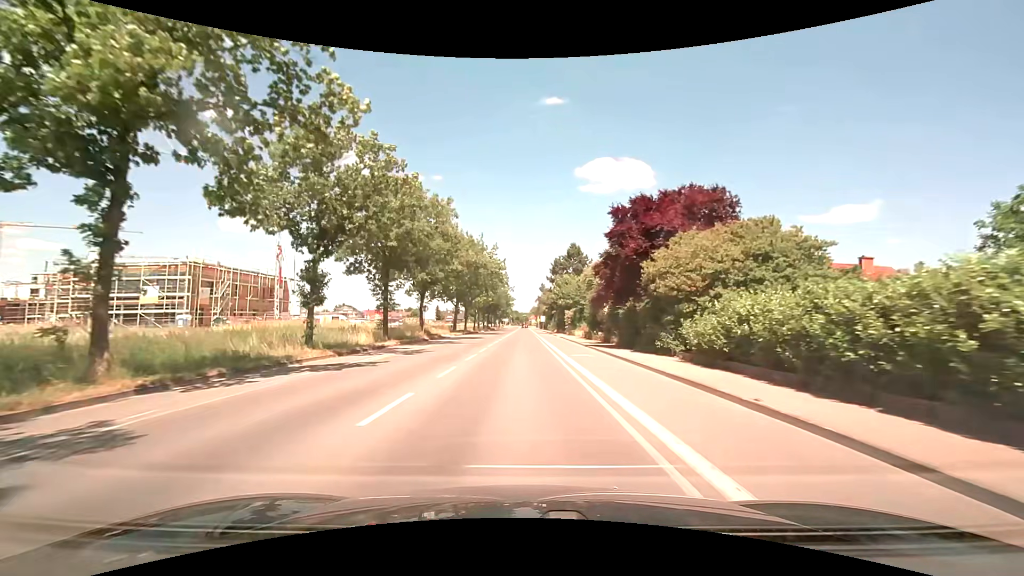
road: secondary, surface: asphalt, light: Day
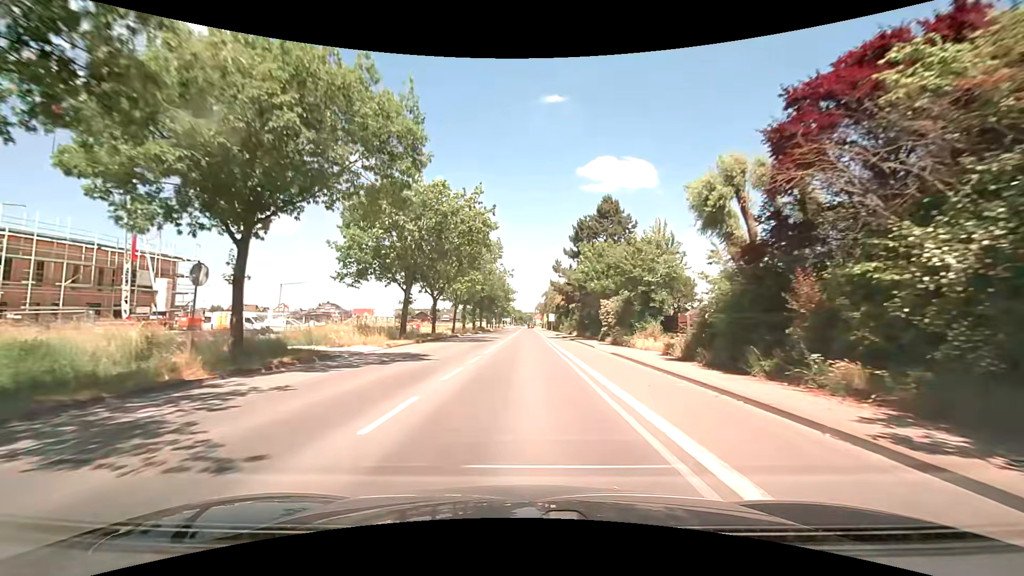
(-0.1, +30.6) m; 0°
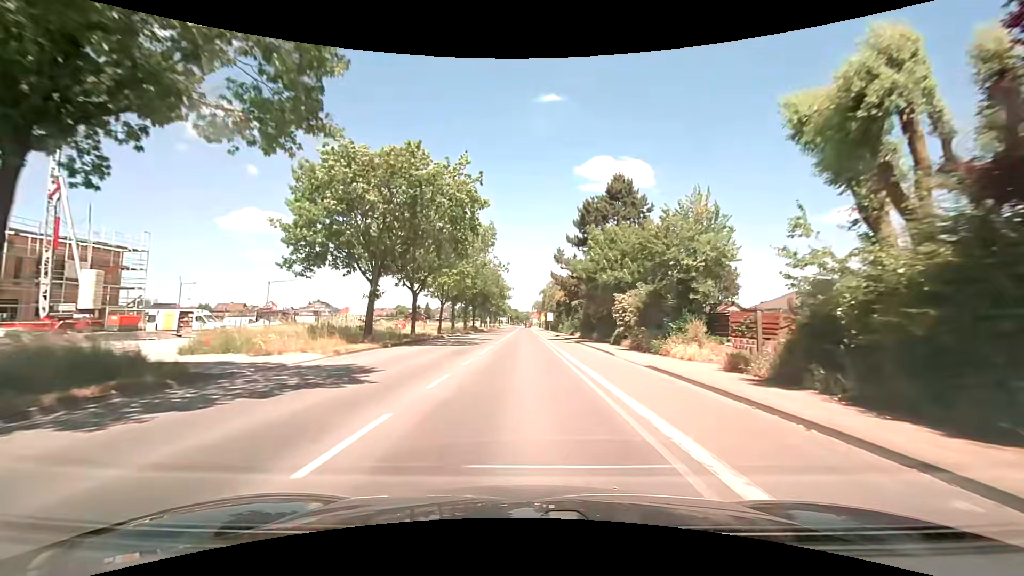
(0.0, +7.7) m; 0°
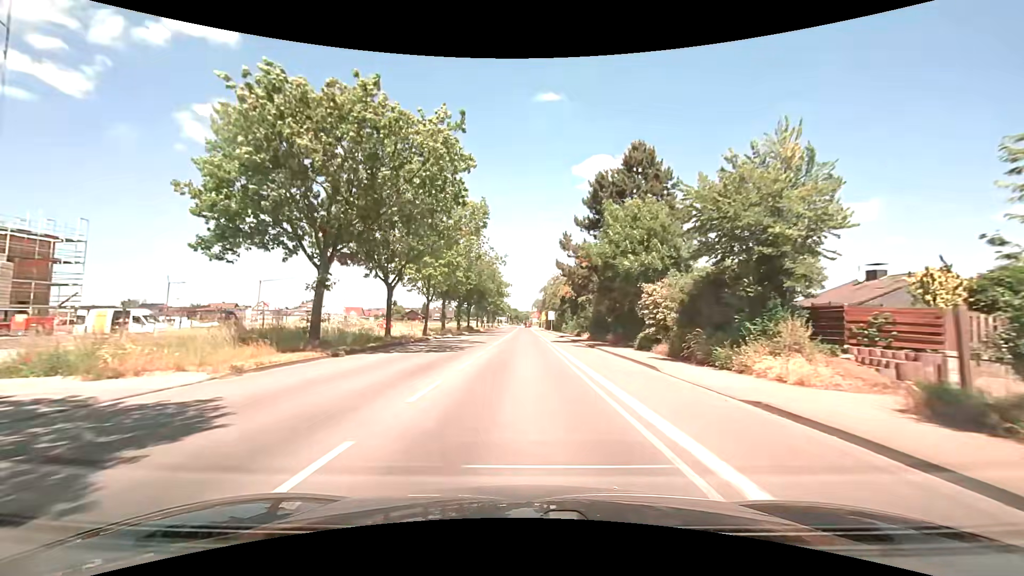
(0.0, +7.7) m; 0°
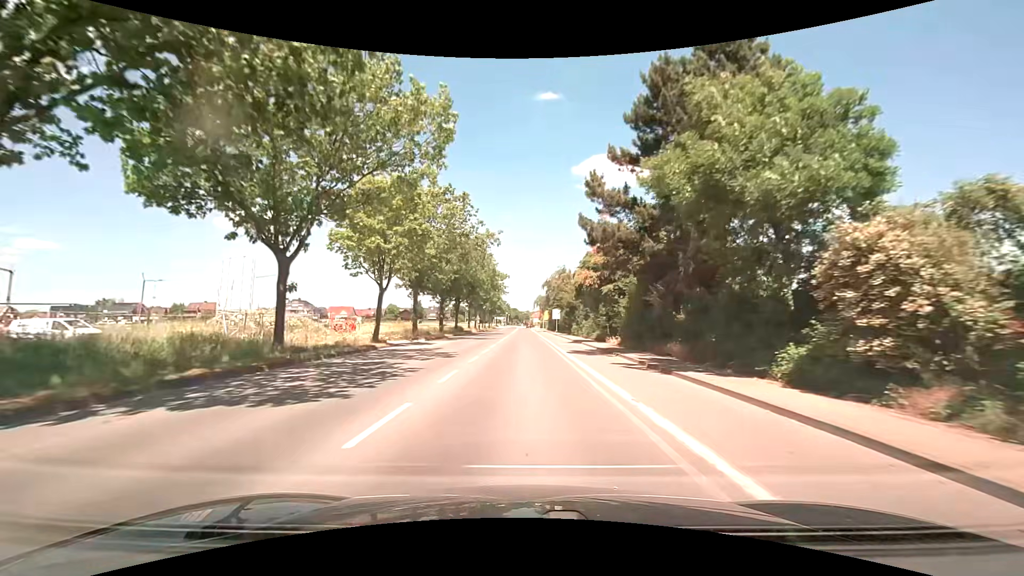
(0.0, +15.3) m; 0°
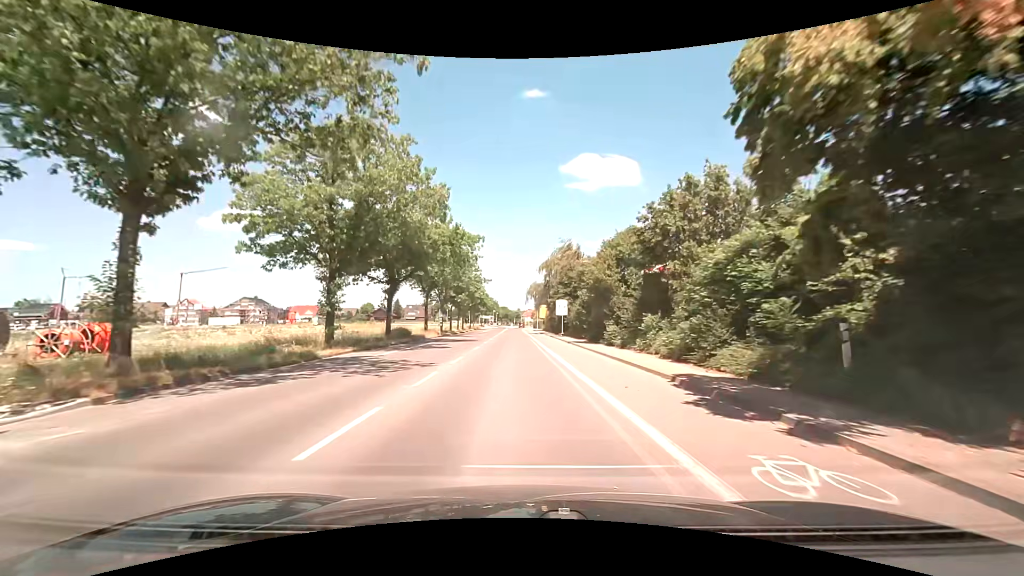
(+0.3, +30.6) m; +1°
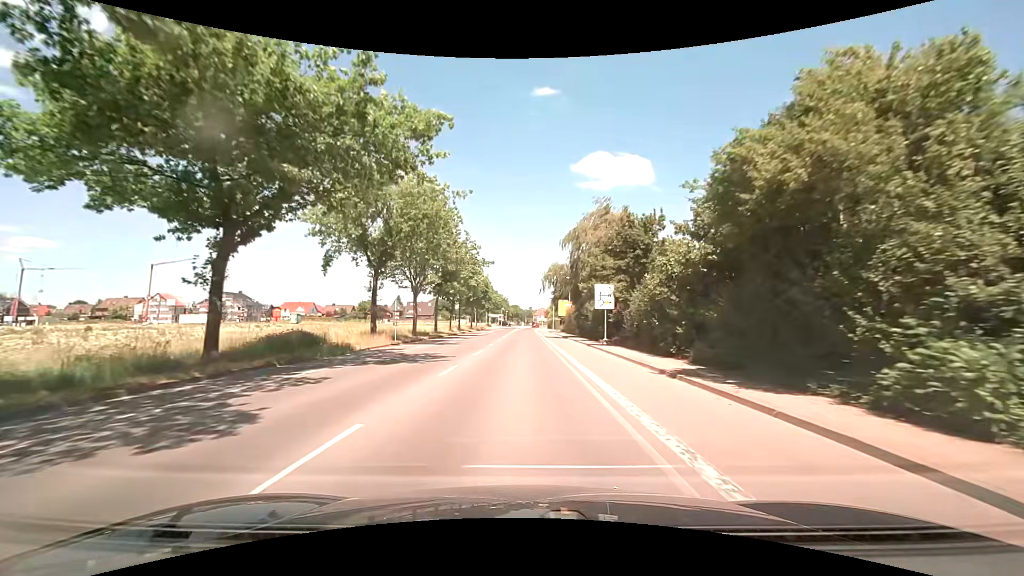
(-0.4, +22.9) m; -1°
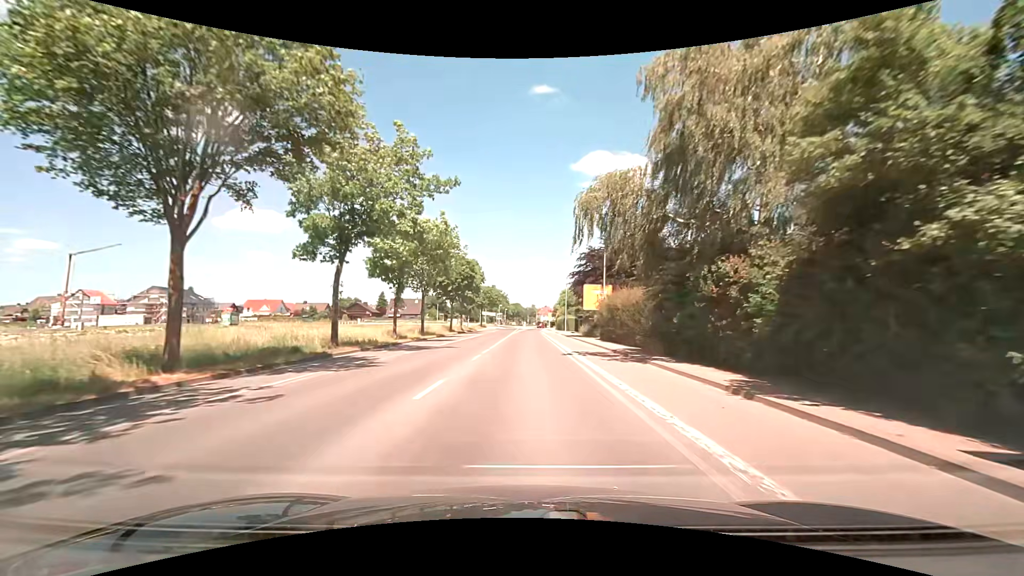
(-0.1, +30.5) m; 0°
(0, +10) (0, +20) (0, +30) (0, +40) (0, +50) (+1, +60) (+1, +70) (+1, +80) (+1, +90) (+2, +100) m
